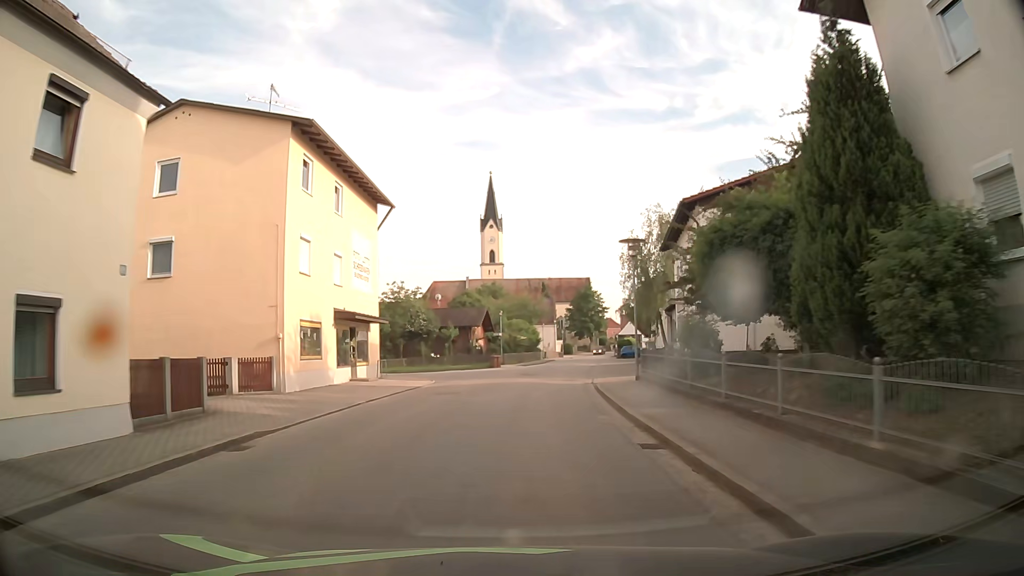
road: secondary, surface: asphalt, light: Day
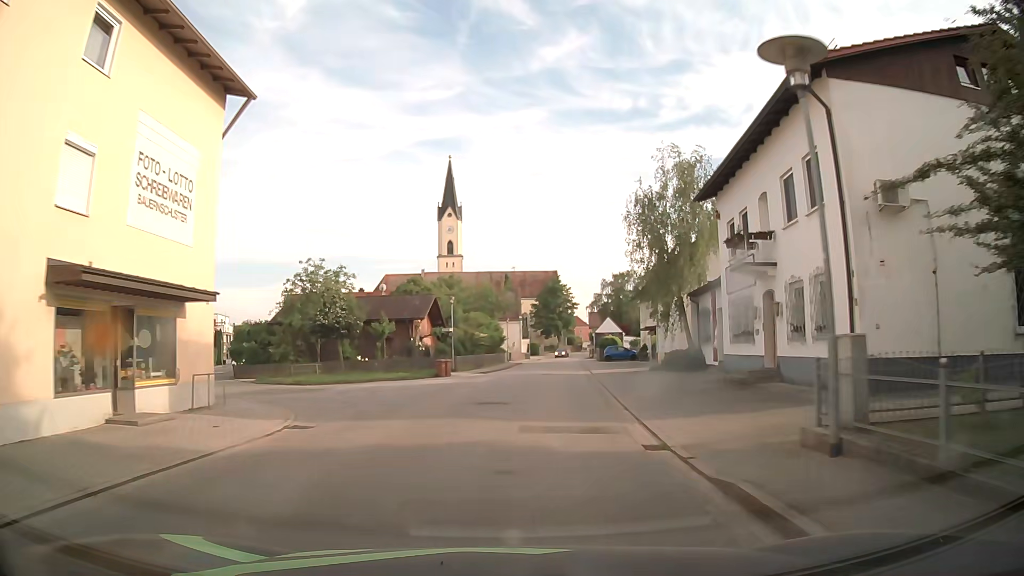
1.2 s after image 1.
(+0.2, +15.2) m; +3°
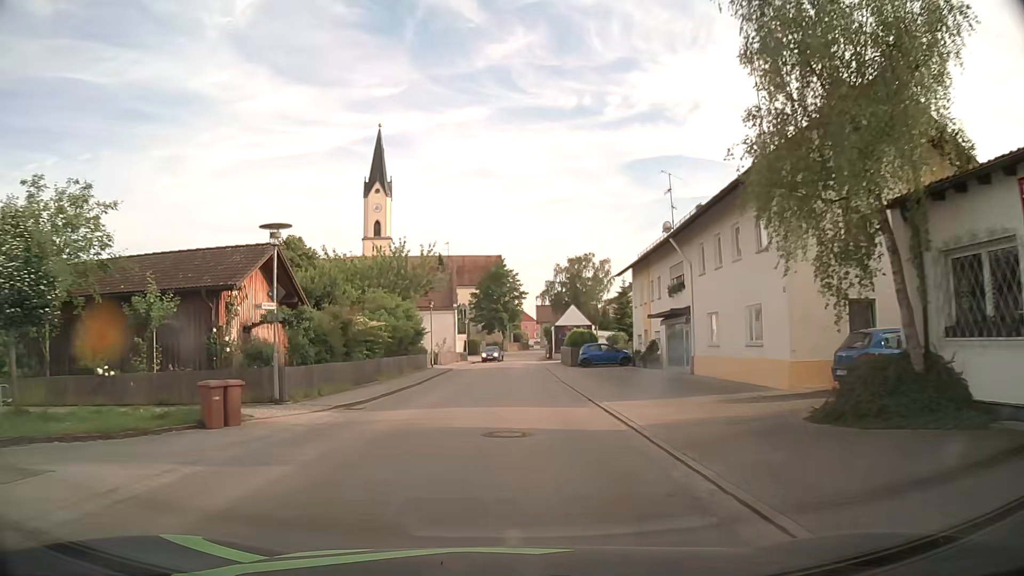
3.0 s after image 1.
(+1.2, +22.7) m; +5°
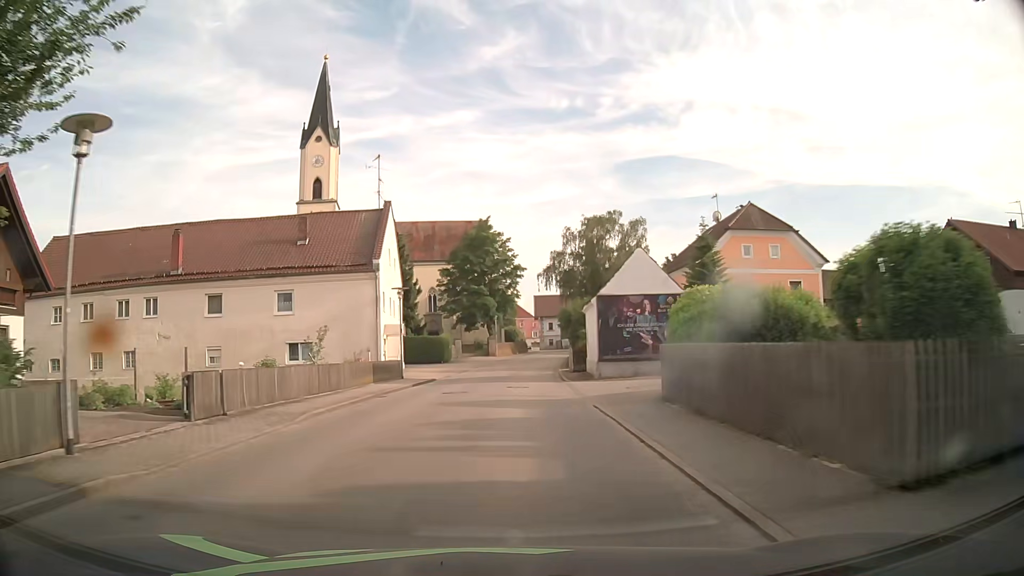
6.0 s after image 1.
(+0.9, +38.3) m; +1°
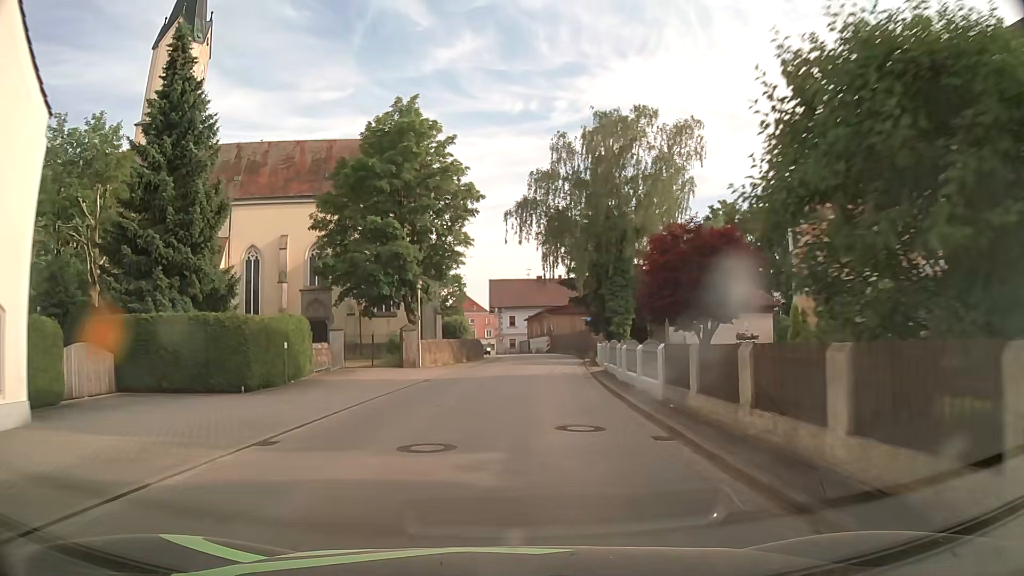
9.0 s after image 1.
(+0.3, +38.2) m; +4°
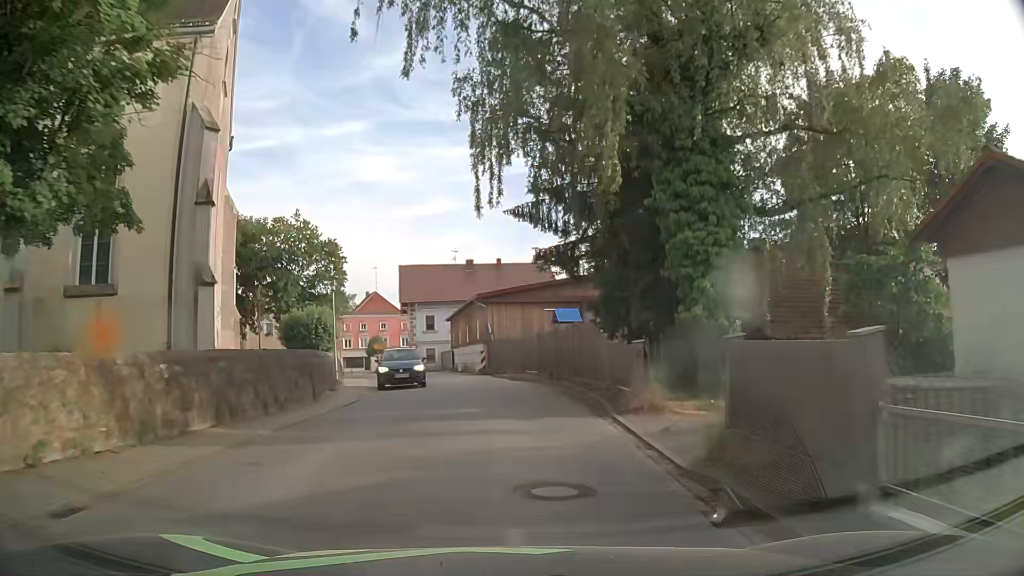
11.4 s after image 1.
(+1.5, +30.2) m; +6°
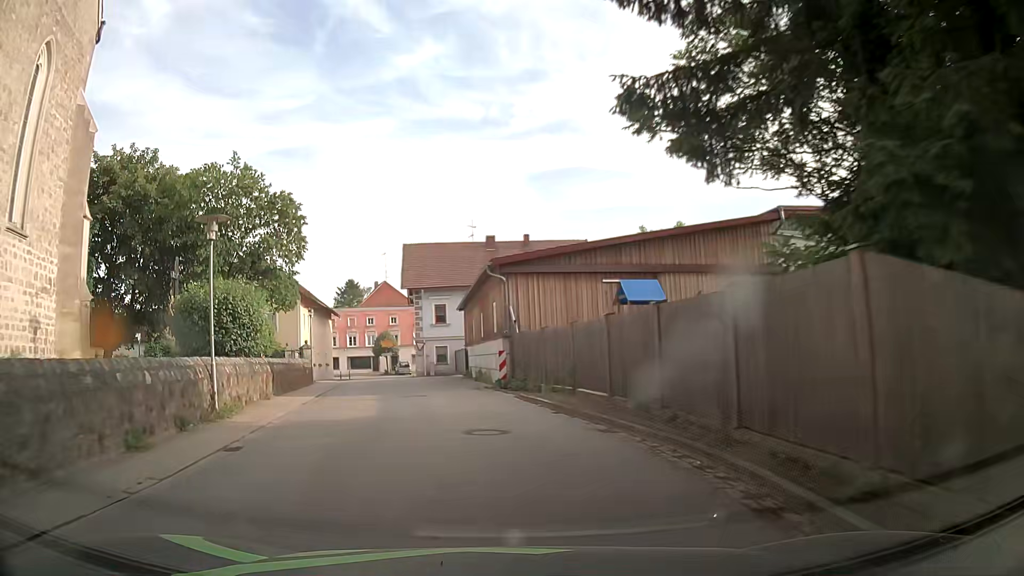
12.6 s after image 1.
(-0.2, +14.1) m; -3°
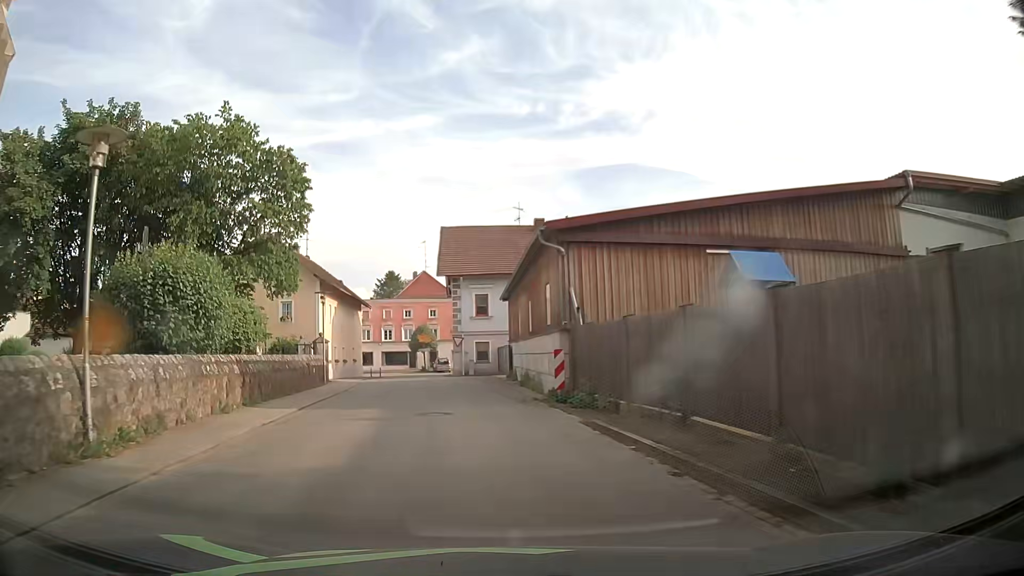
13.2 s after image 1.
(-0.3, +6.5) m; -5°
(0, +10) (-1, +20) (-2, +30) (-4, +40) (-4, +50) (-5, +60) (-1, +69) (+8, +72) (+18, +74) (+28, +74) m
